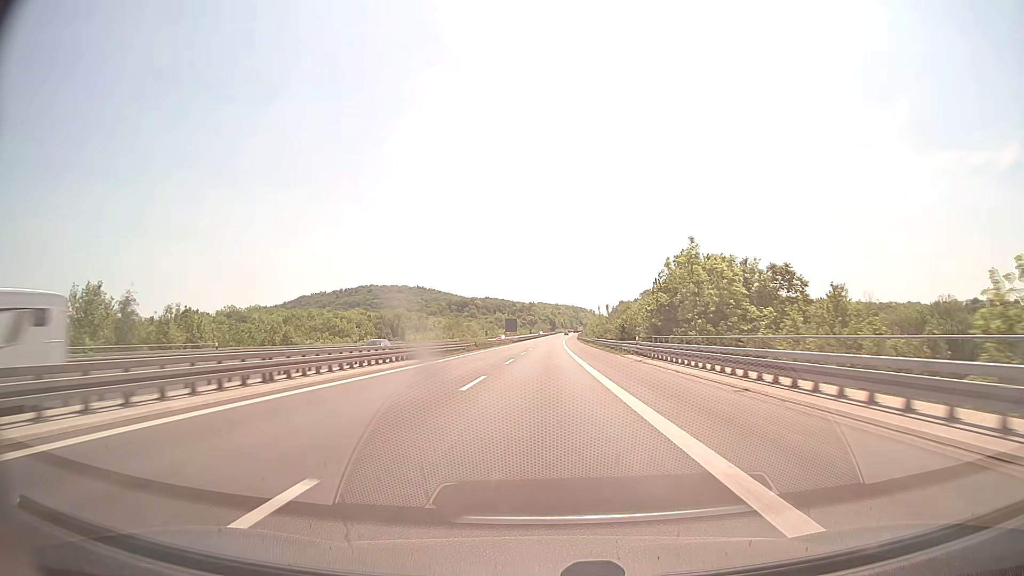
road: motorway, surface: asphalt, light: Day
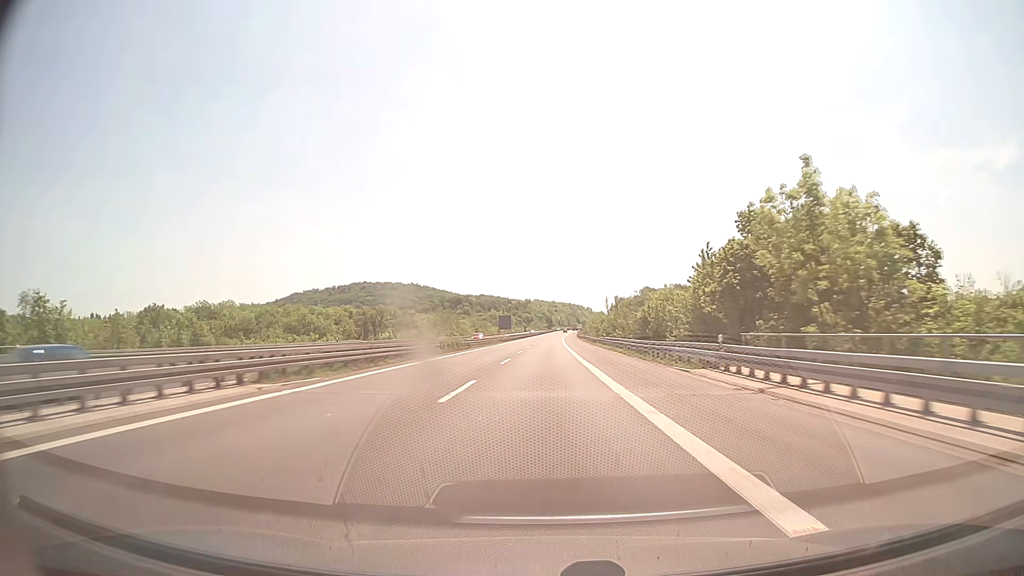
(+0.1, +20.6) m; 0°
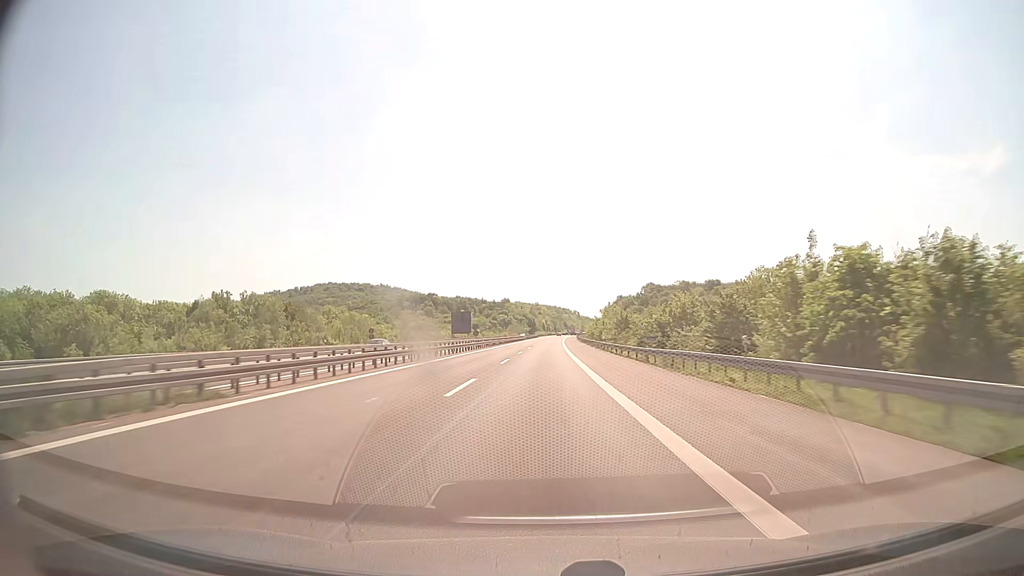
(+1.3, +103.0) m; +2°
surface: concrete
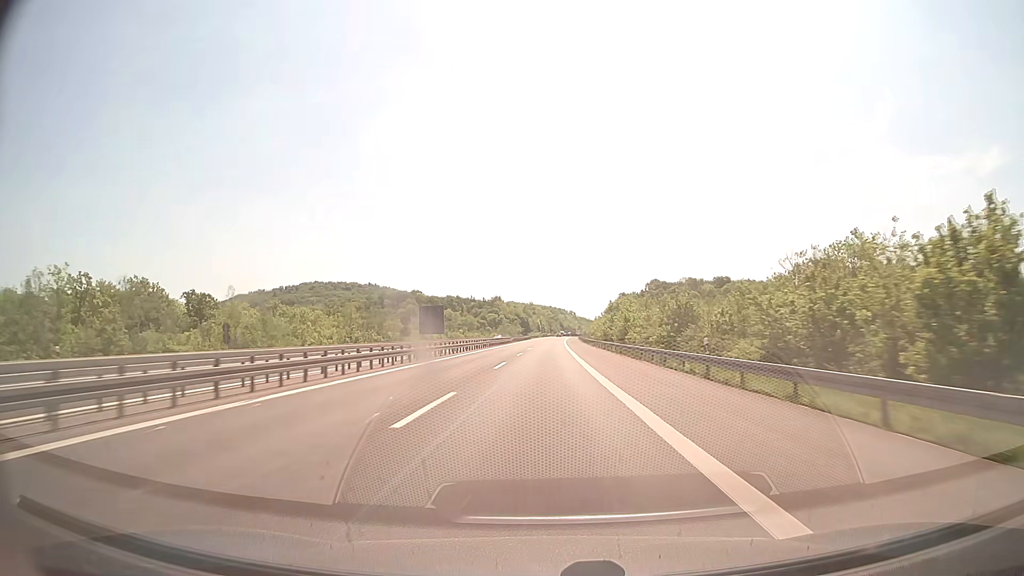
(+0.1, +41.2) m; 0°
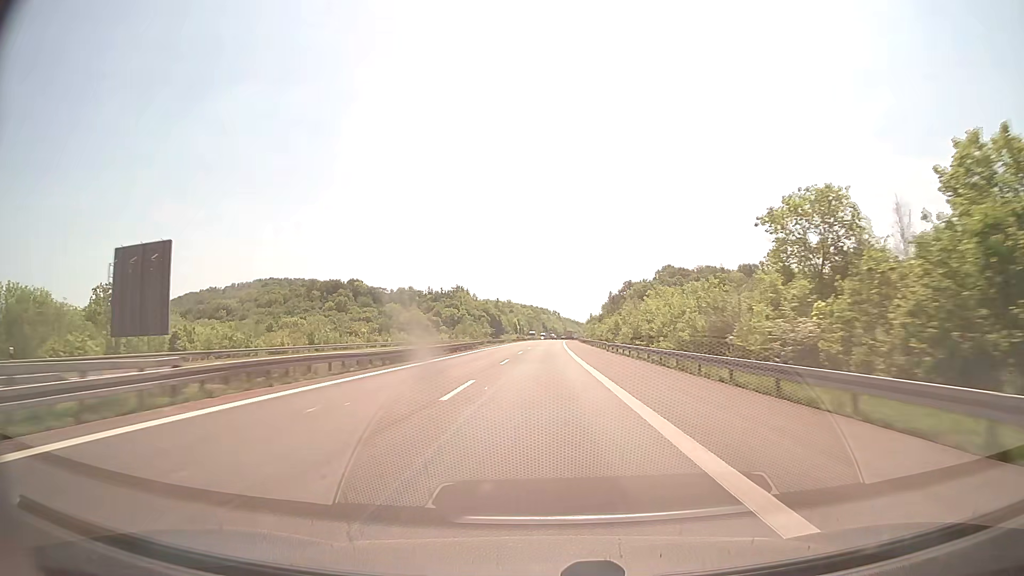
(+1.4, +102.9) m; +2°
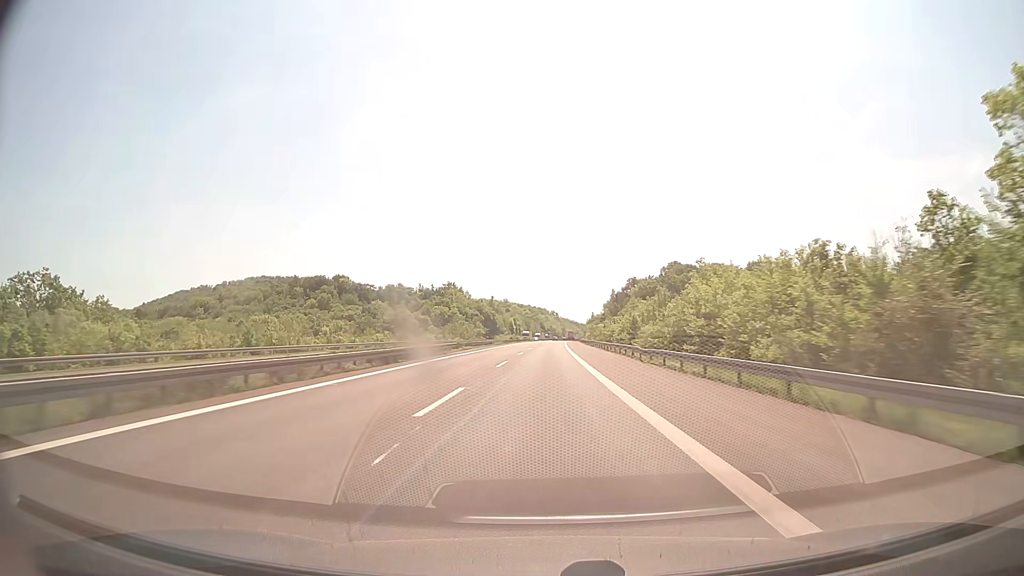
(0.0, +20.6) m; 0°
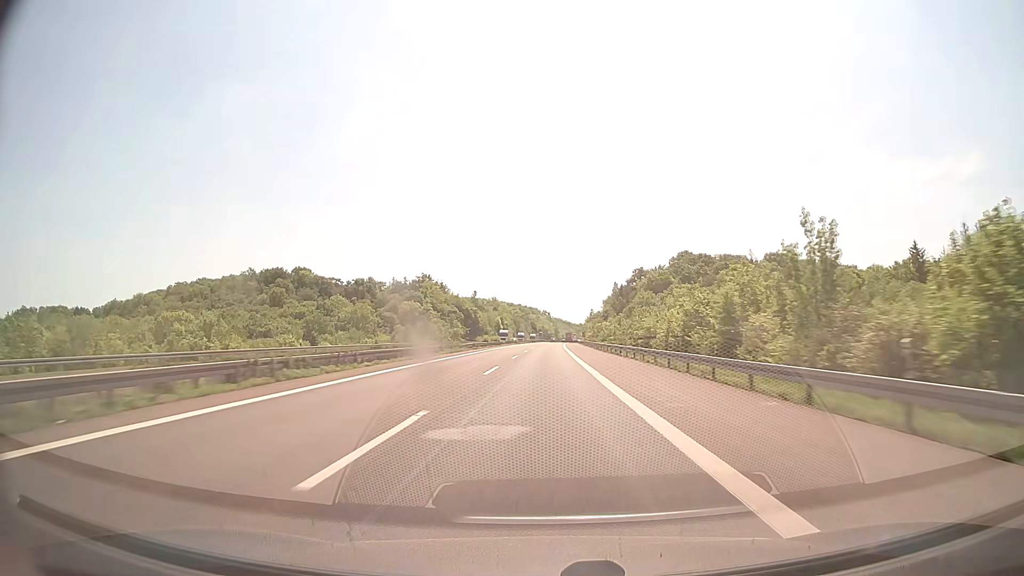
(+0.3, +41.2) m; +1°
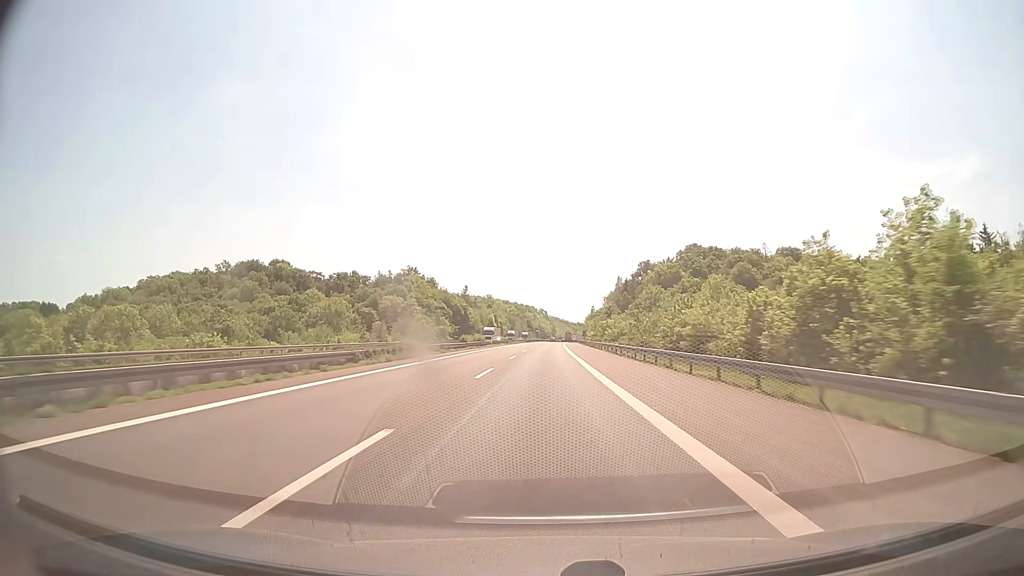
(0.0, +20.6) m; 0°
(0, +10) (0, +20) (0, +30) (0, +40) (0, +50) (+1, +60) (+1, +70) (+1, +80) (+1, +90) (+2, +100) m
